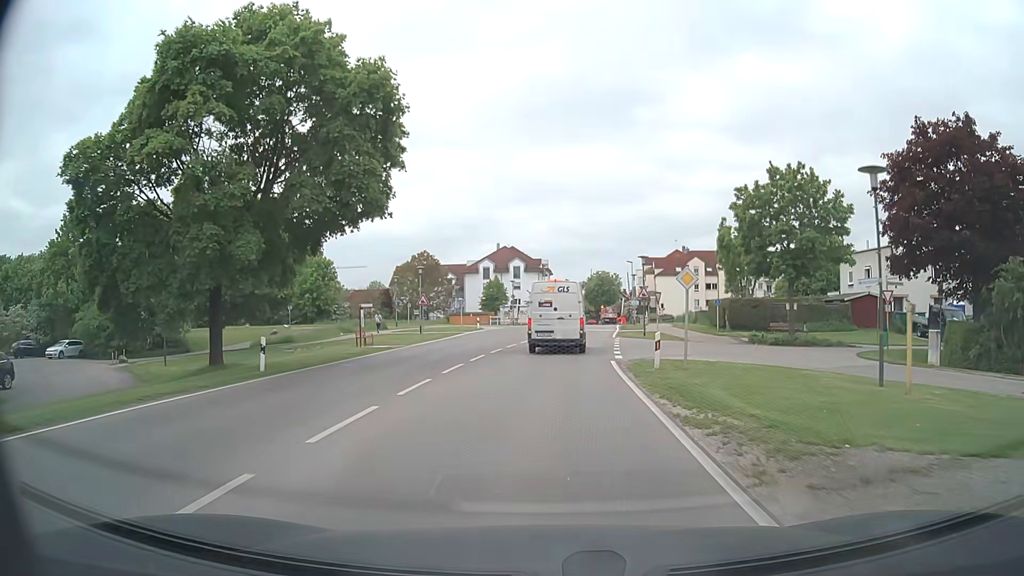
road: tertiary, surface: asphalt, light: Day
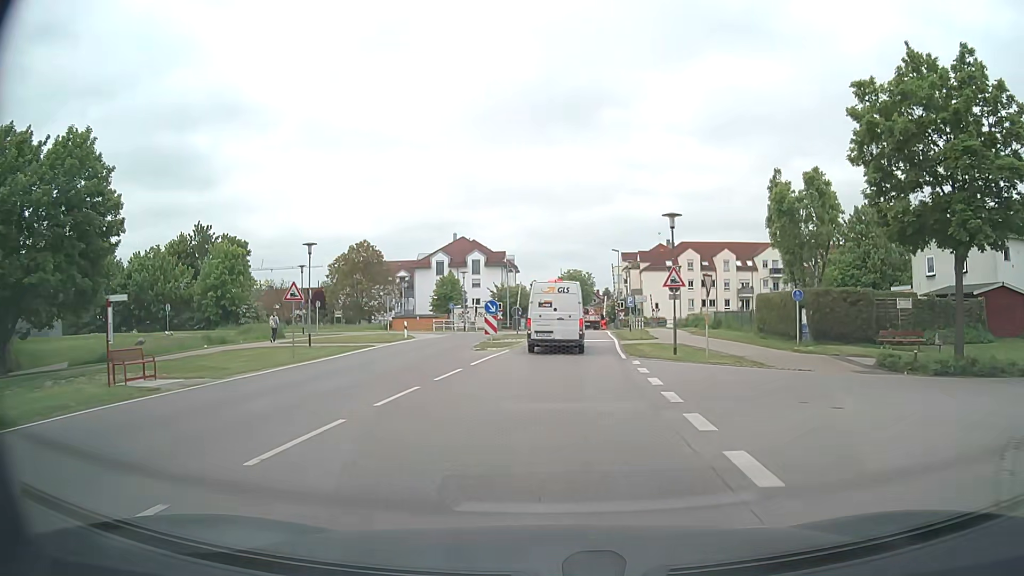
(+0.4, +18.9) m; +3°
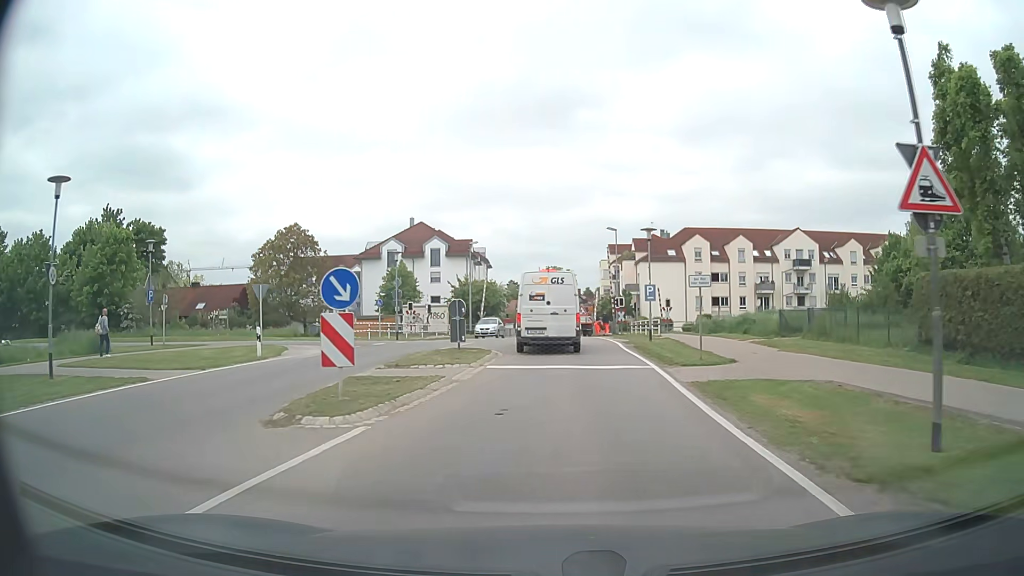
(+0.2, +18.1) m; +2°
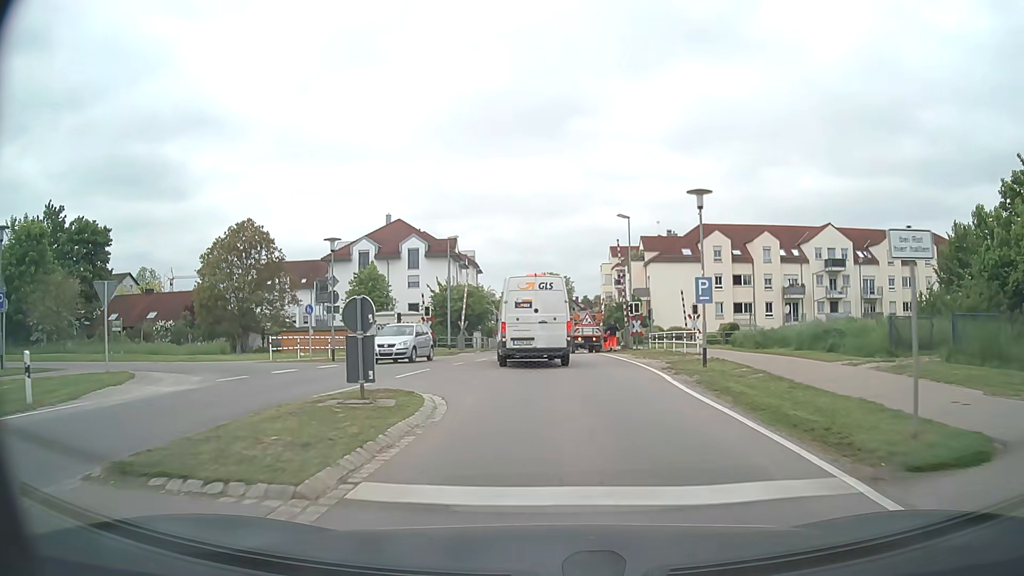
(0.0, +11.0) m; 0°
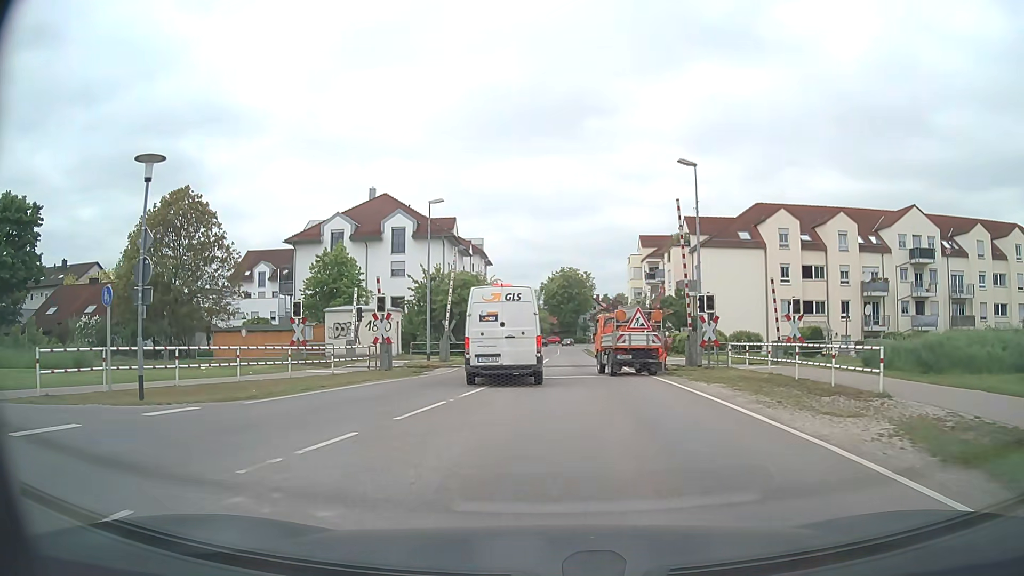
(-0.2, +14.9) m; -2°
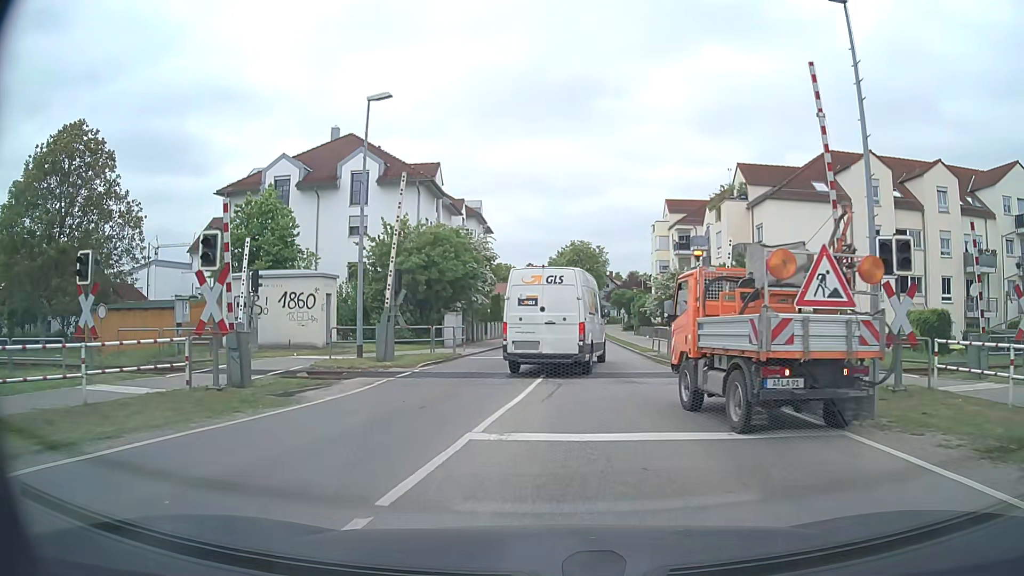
(-0.1, +14.4) m; -1°
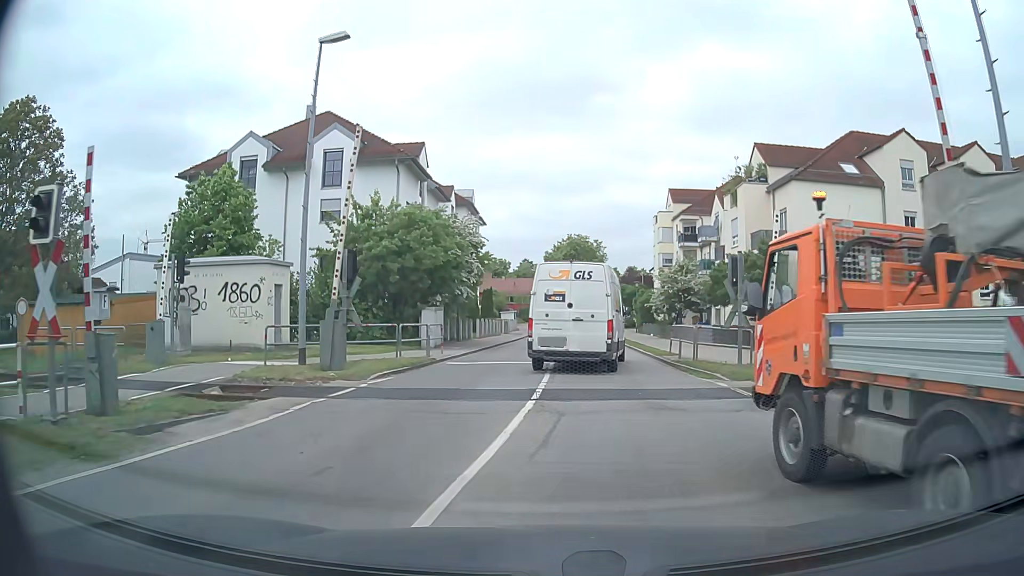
(0.0, +4.7) m; 0°
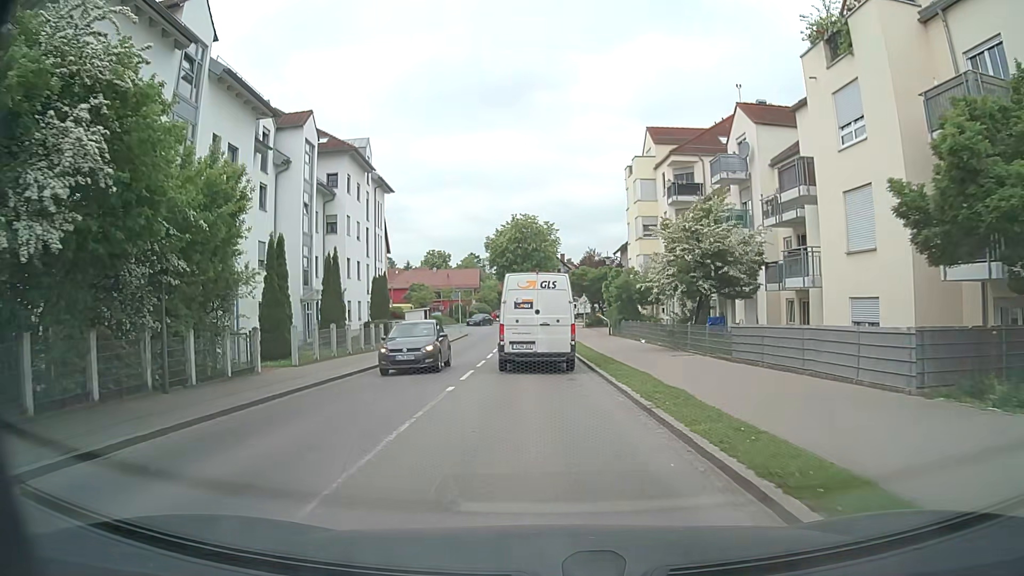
(+1.9, +23.4) m; +4°
(0, +10) (-1, +20) (-1, +30) (-1, +40) (-2, +50) (-2, +60) (-2, +70) (-2, +80) (+1, +90) (+2, +99) m
